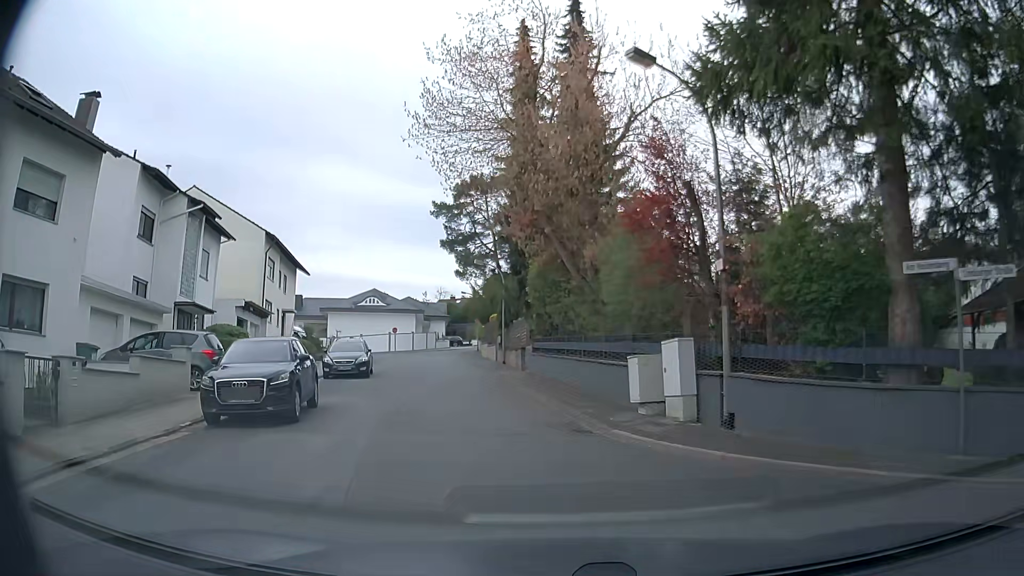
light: Day
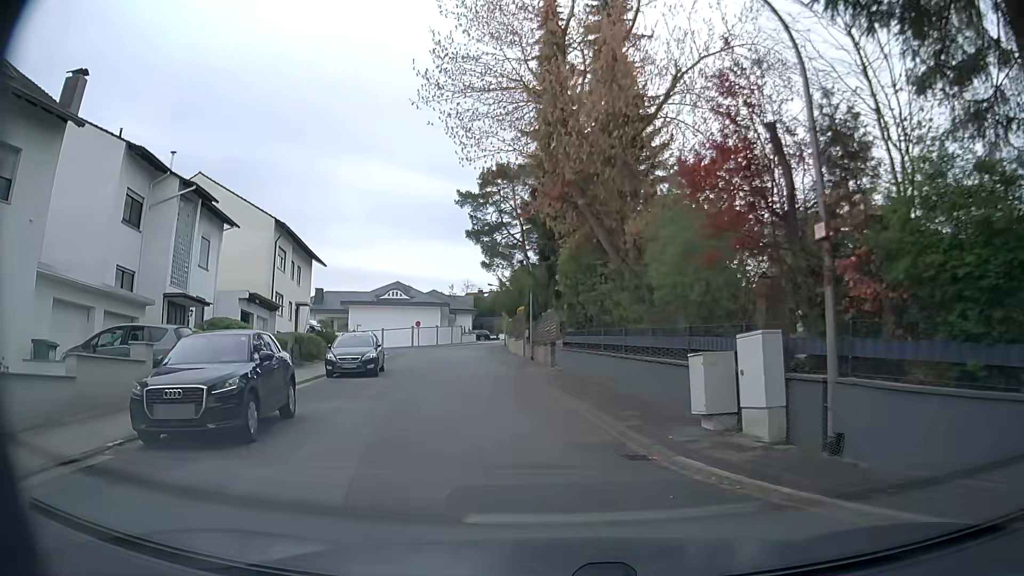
(-0.1, +3.2) m; -3°
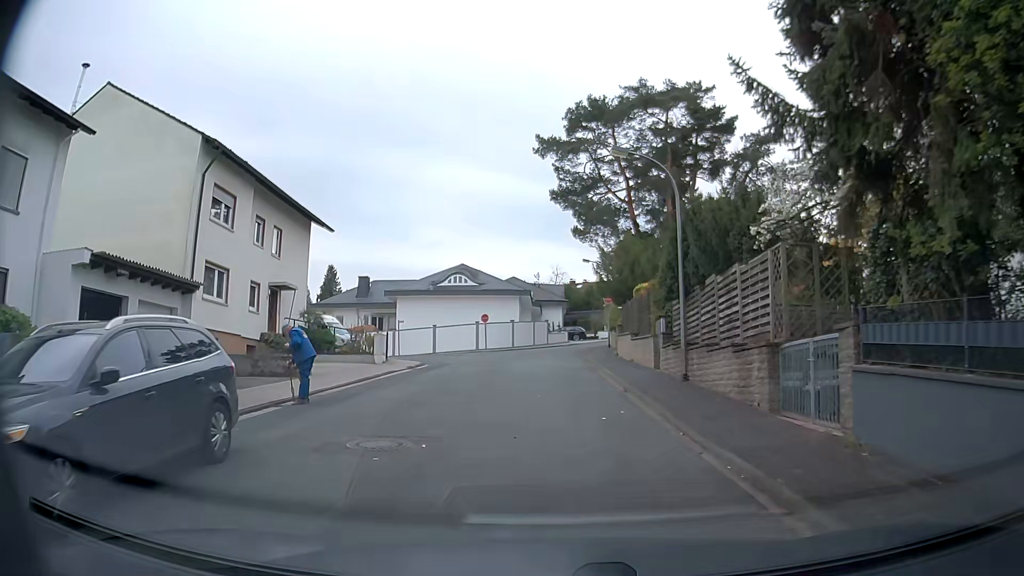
(-1.7, +19.6) m; -7°
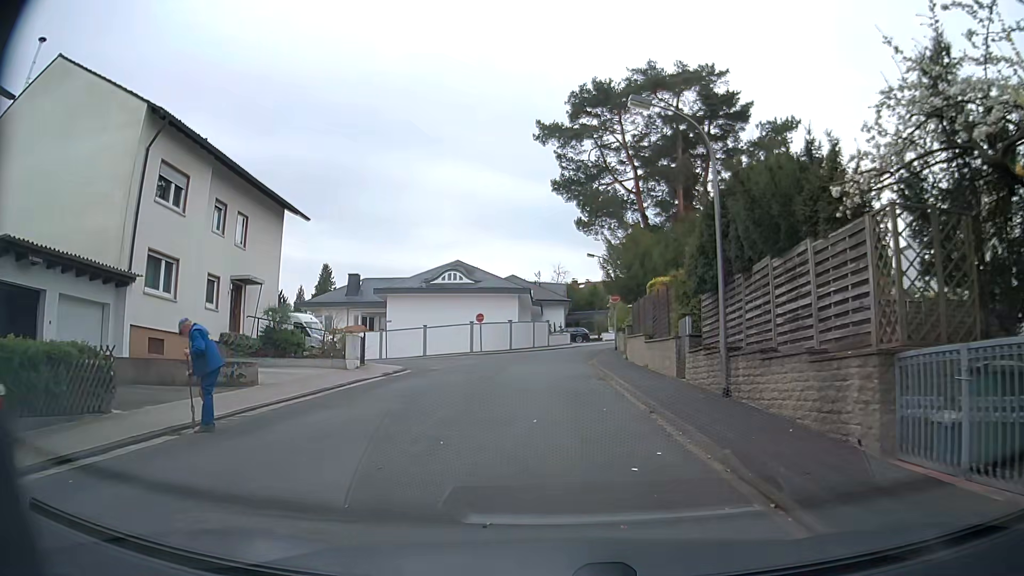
(-0.1, +4.0) m; 0°
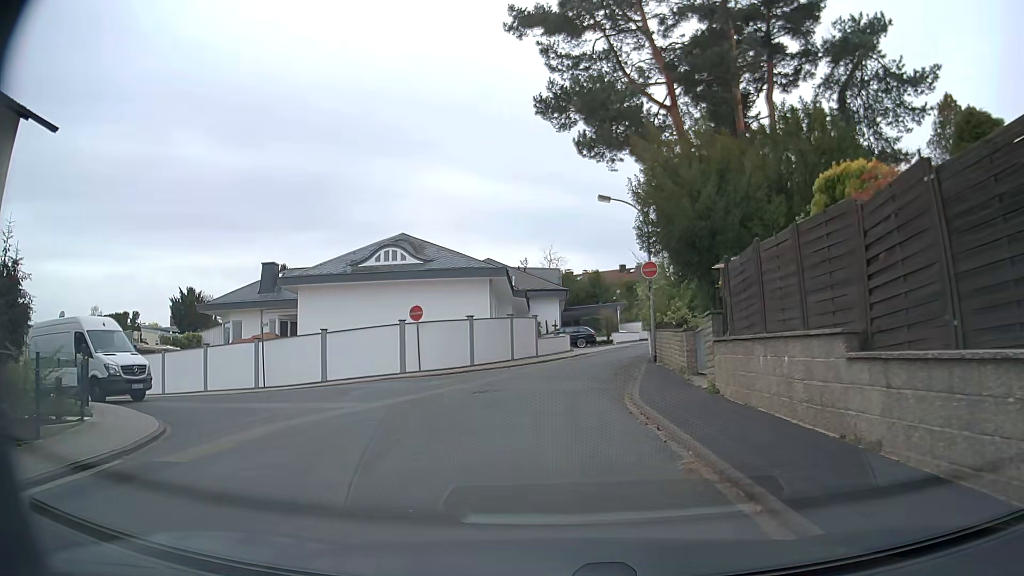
(+0.1, +18.2) m; +1°
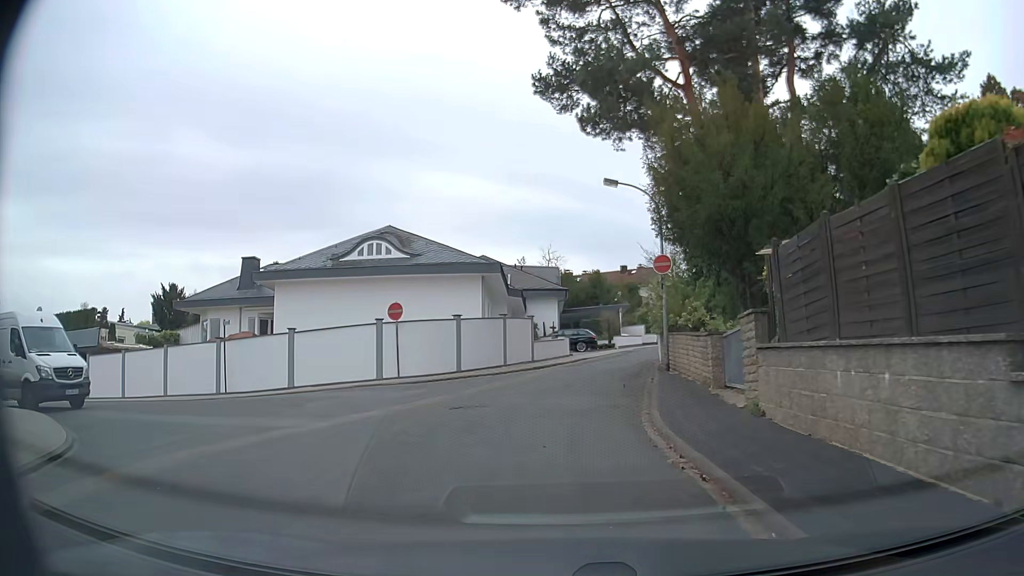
(0.0, +3.1) m; +1°
